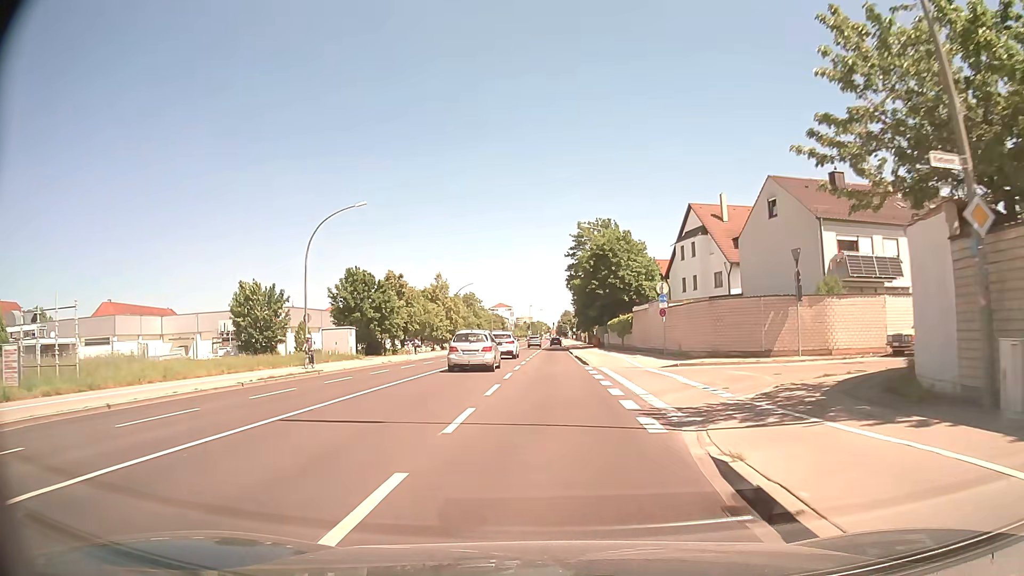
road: secondary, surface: asphalt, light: Day
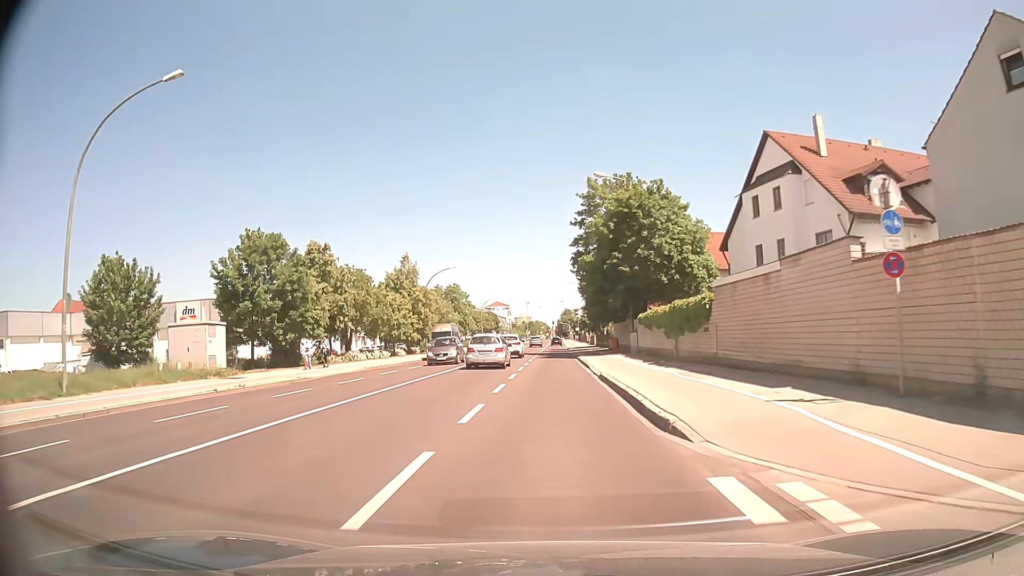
(0.0, +22.8) m; 0°
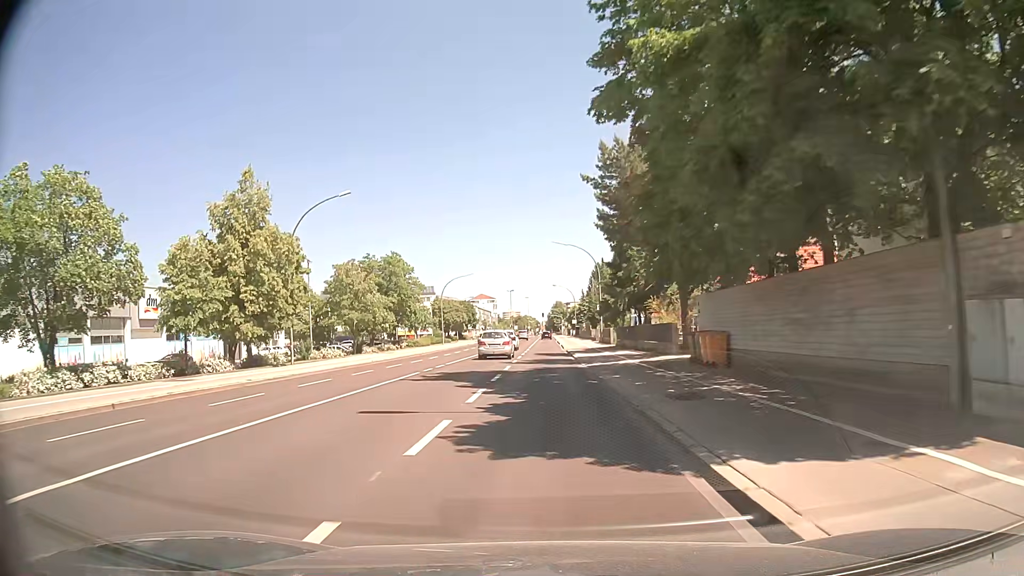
(+0.3, +39.2) m; +1°
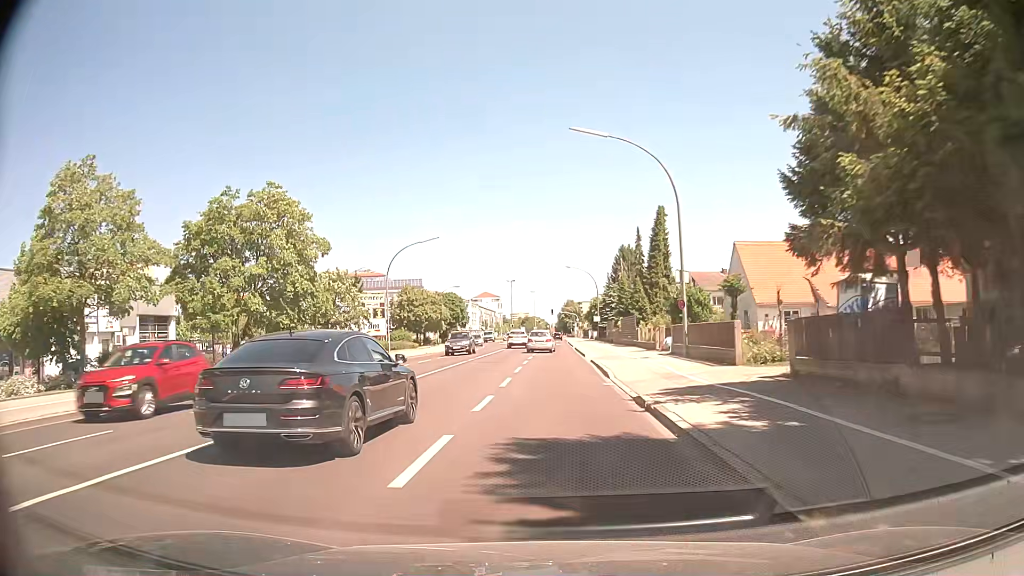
(-0.3, +37.6) m; 0°
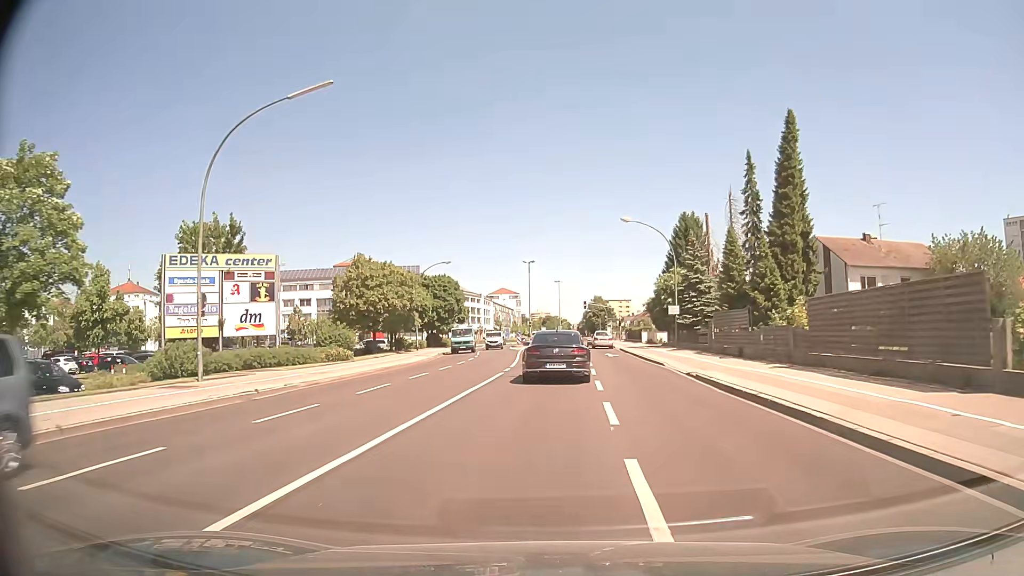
(-1.8, +37.7) m; -2°
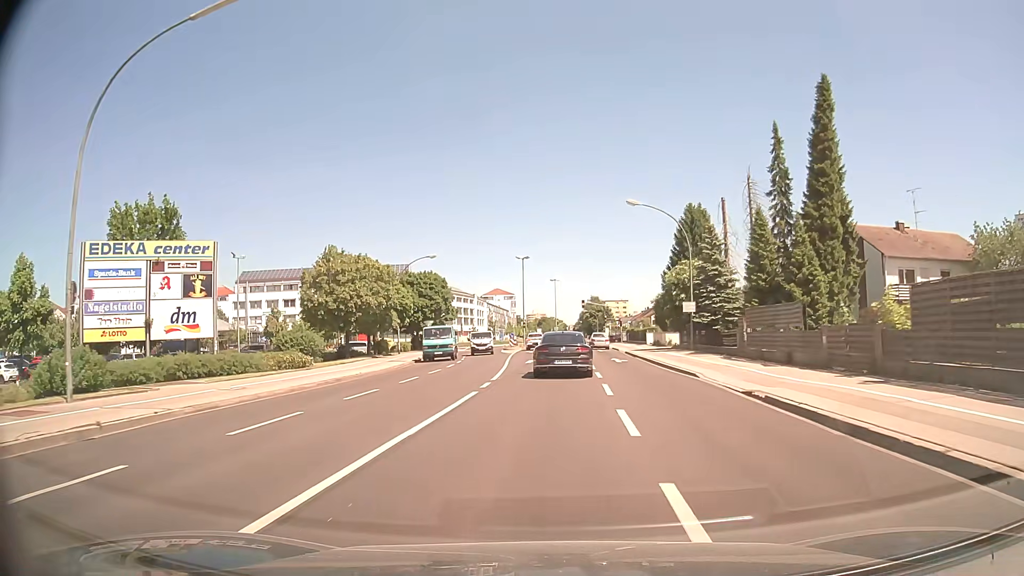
(0.0, +7.1) m; 0°
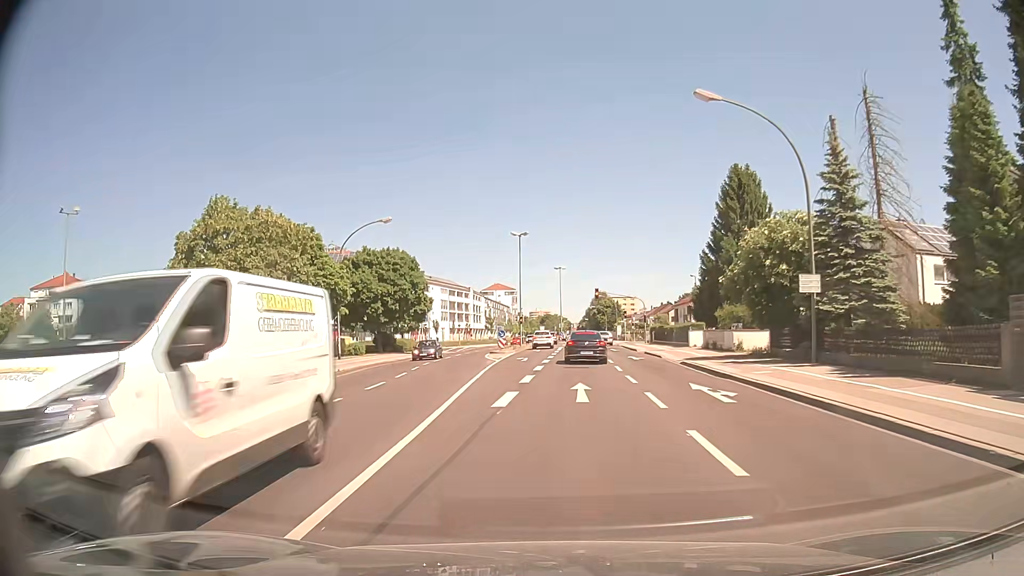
(0.0, +20.6) m; 0°
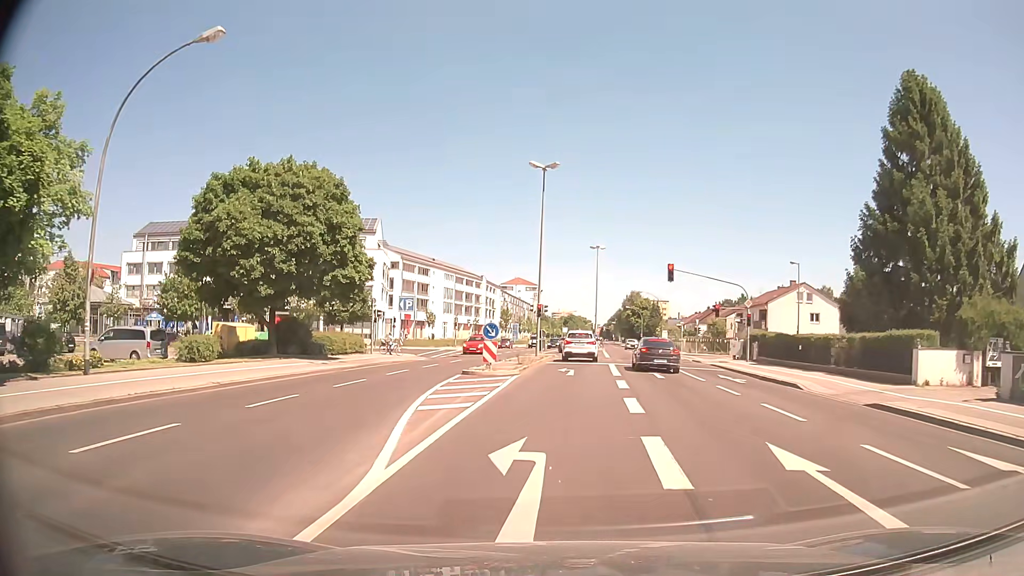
(-1.0, +30.2) m; -2°
